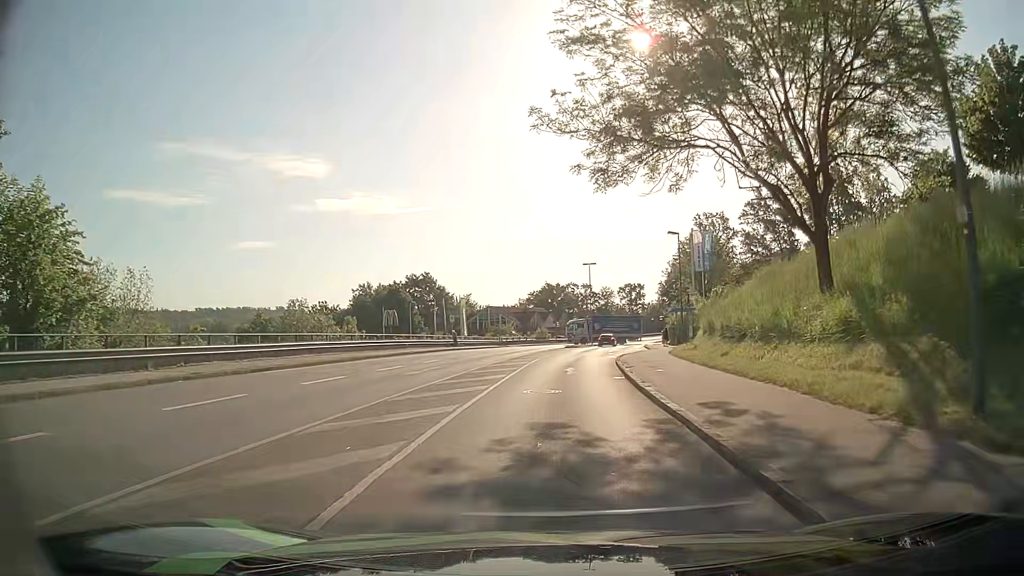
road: primary_link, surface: asphalt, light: Day
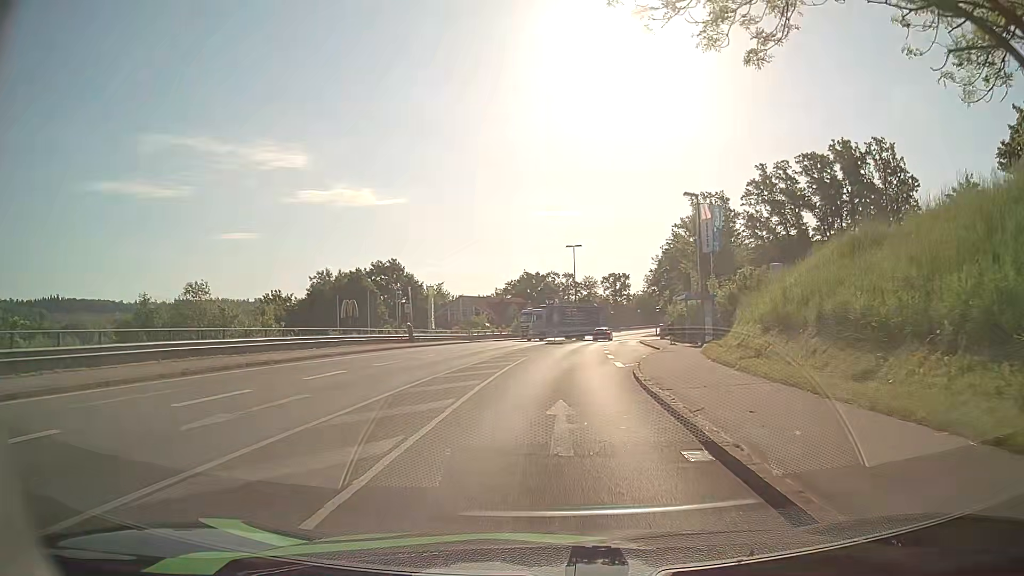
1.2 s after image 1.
(+0.2, +11.9) m; +1°
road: tertiary
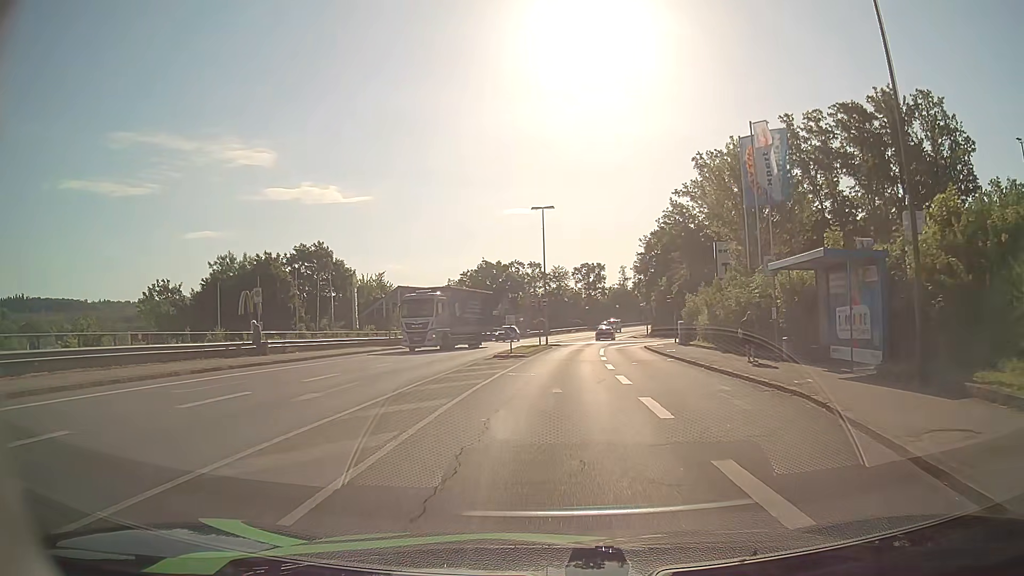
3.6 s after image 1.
(+0.7, +23.5) m; +3°
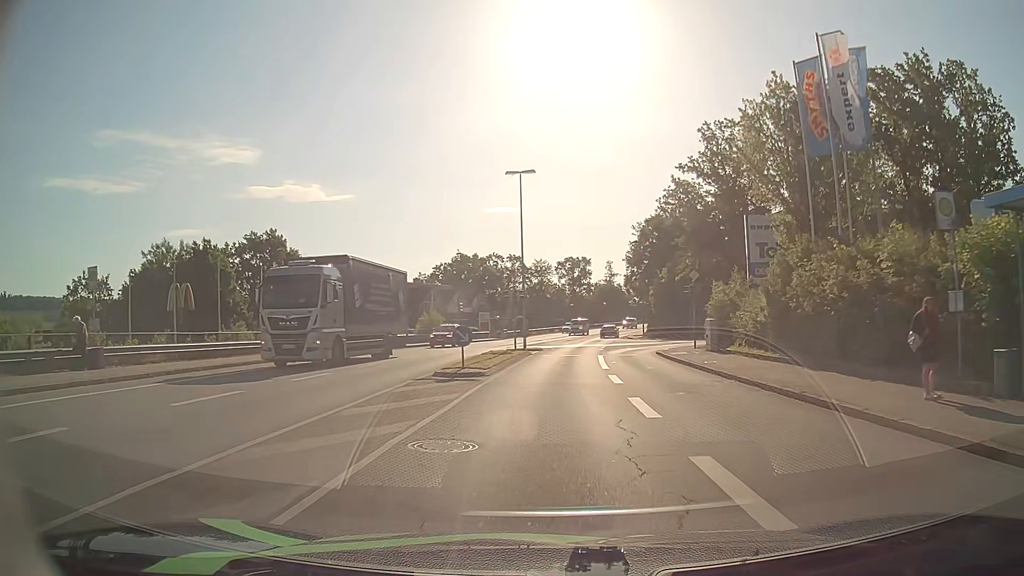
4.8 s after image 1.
(+0.2, +11.6) m; +2°
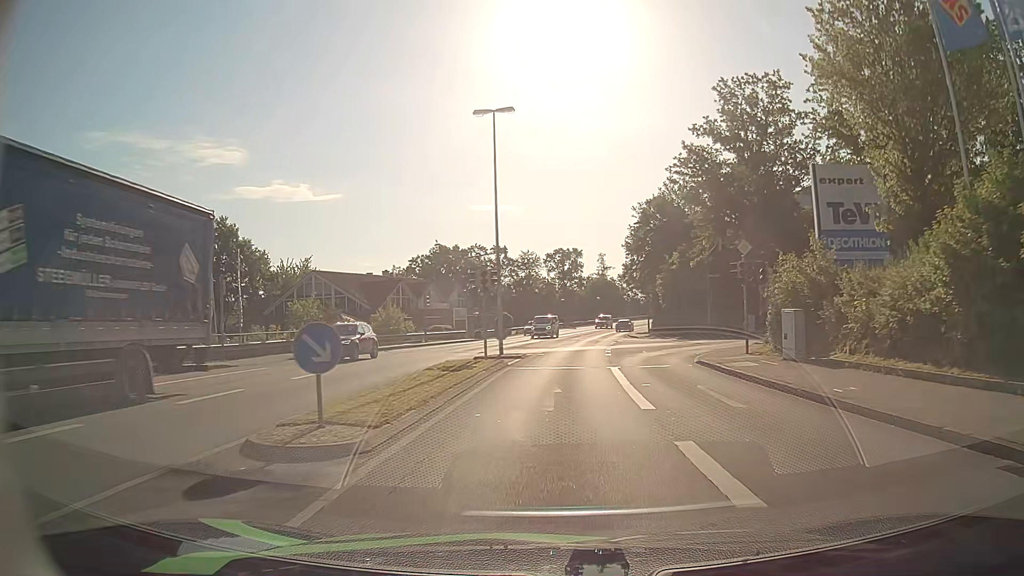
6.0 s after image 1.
(+0.2, +11.3) m; +1°
